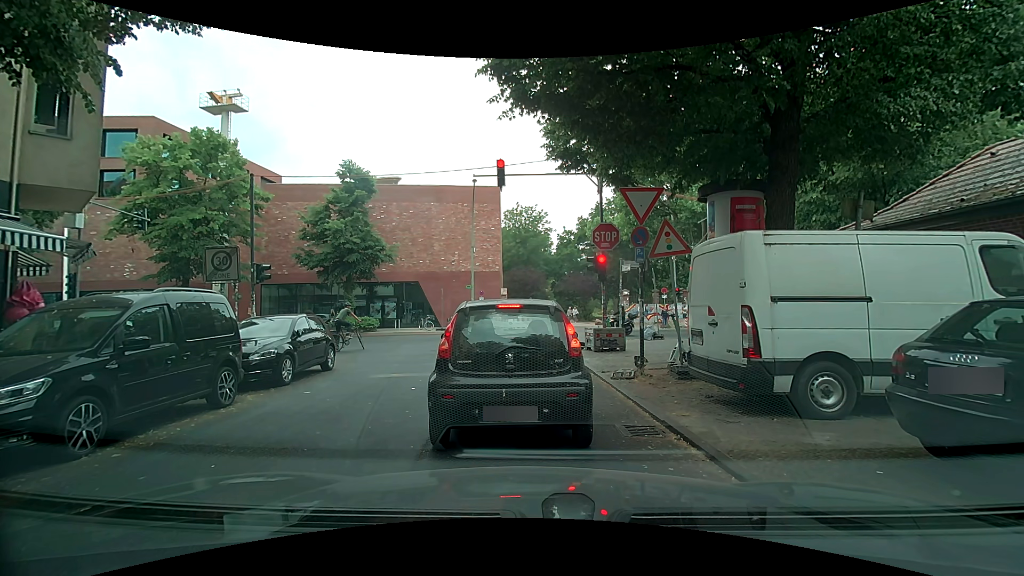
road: residential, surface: asphalt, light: Day
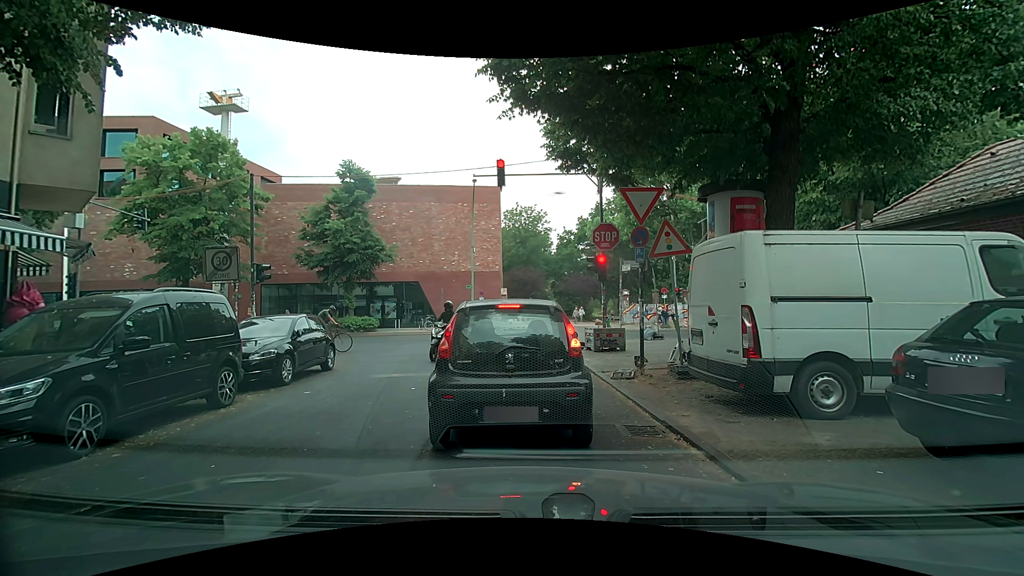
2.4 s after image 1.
(0.0, 0.0) m; 0°
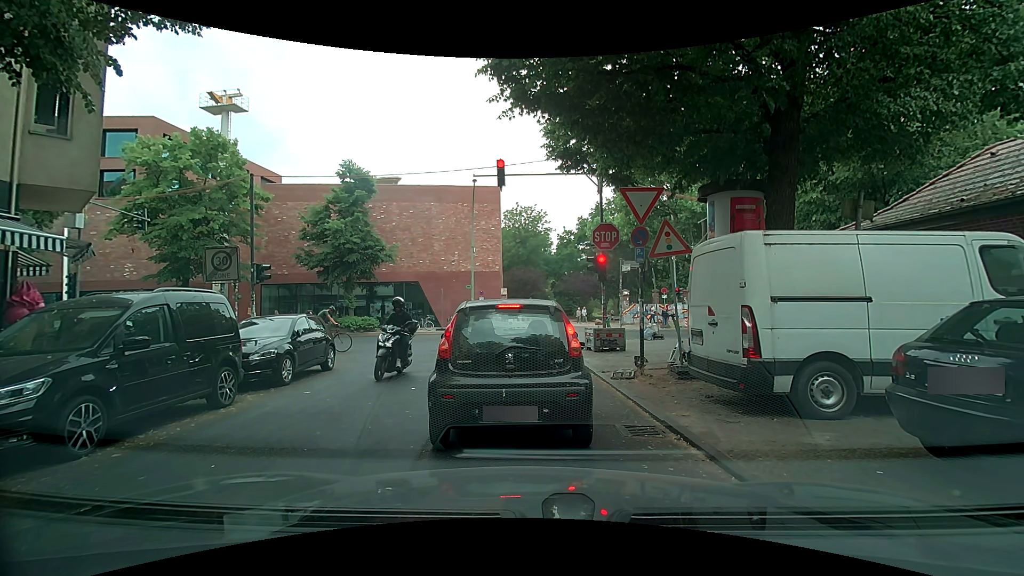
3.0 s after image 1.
(0.0, 0.0) m; 0°
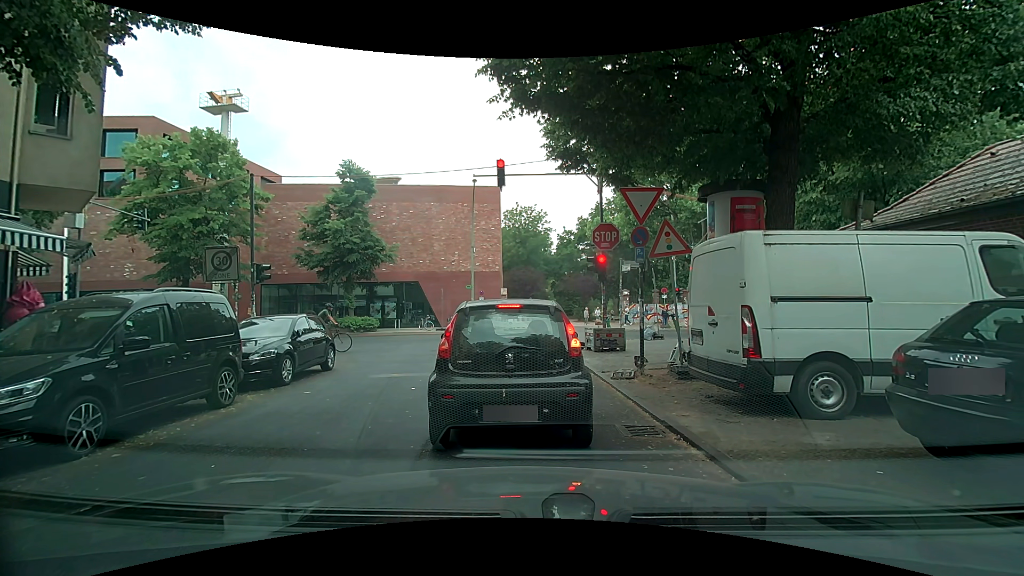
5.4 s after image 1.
(0.0, 0.0) m; 0°
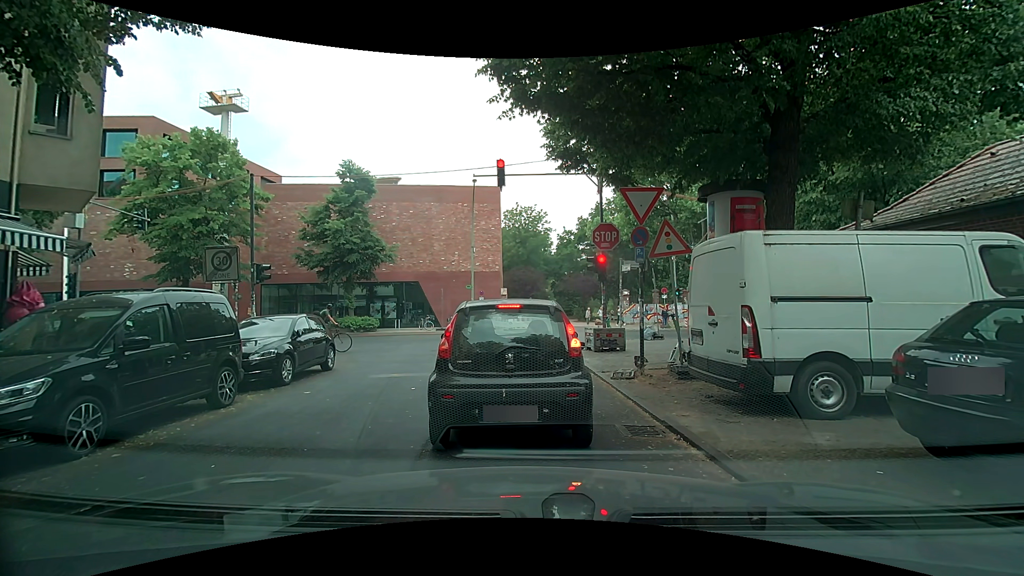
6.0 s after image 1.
(0.0, 0.0) m; 0°
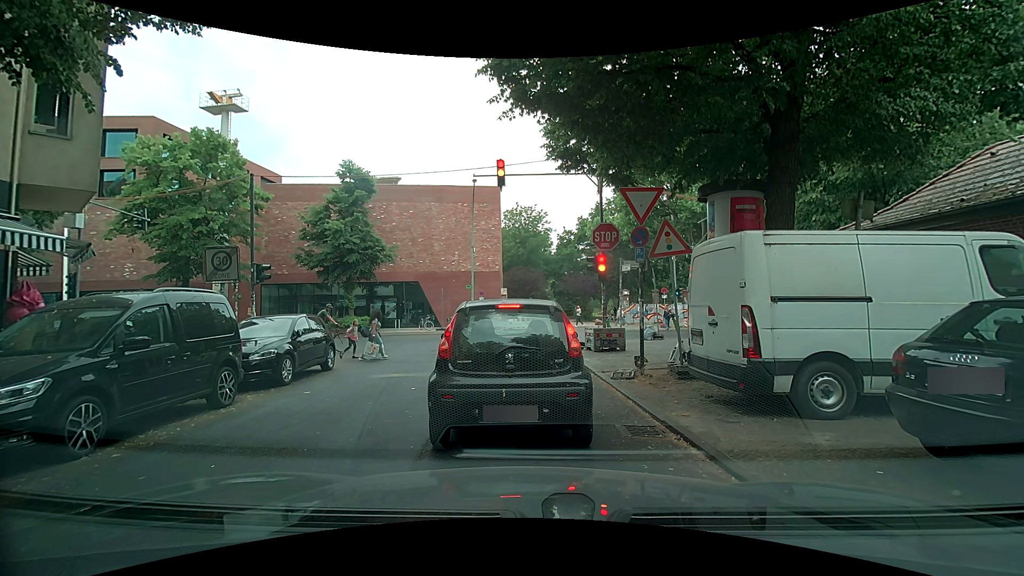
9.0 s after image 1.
(0.0, 0.0) m; 0°
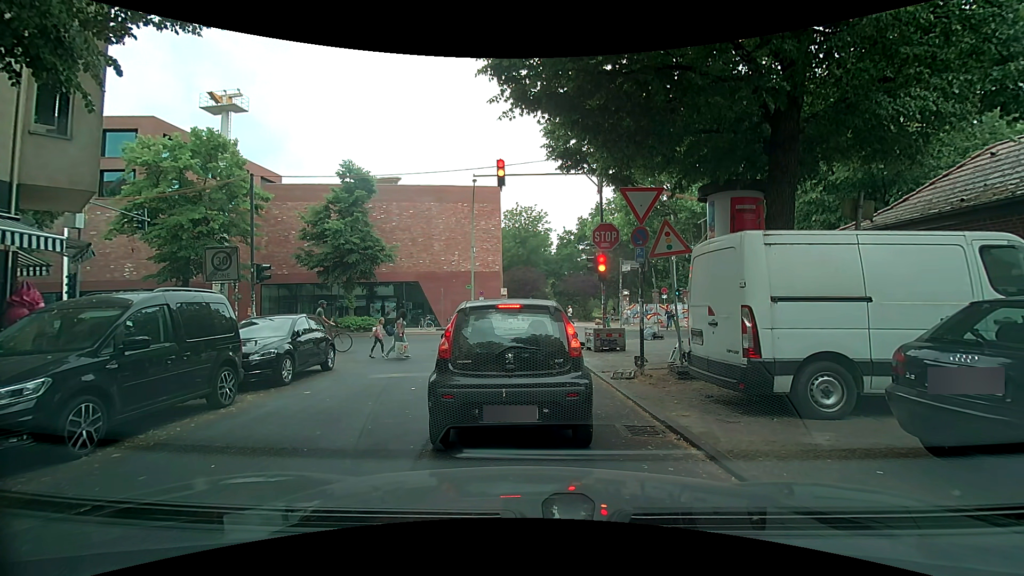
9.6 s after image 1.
(0.0, 0.0) m; 0°
